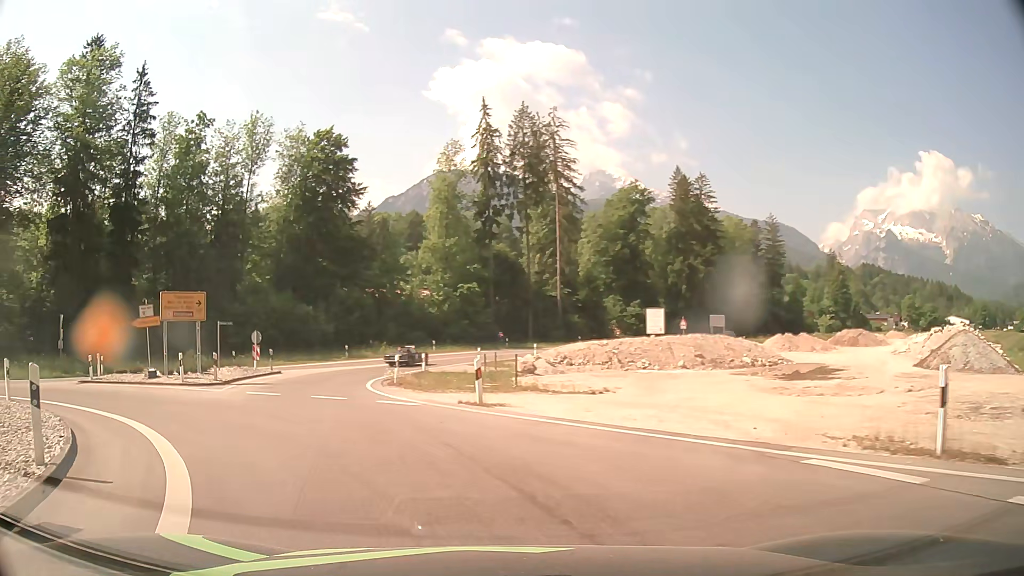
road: primary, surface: asphalt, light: Day
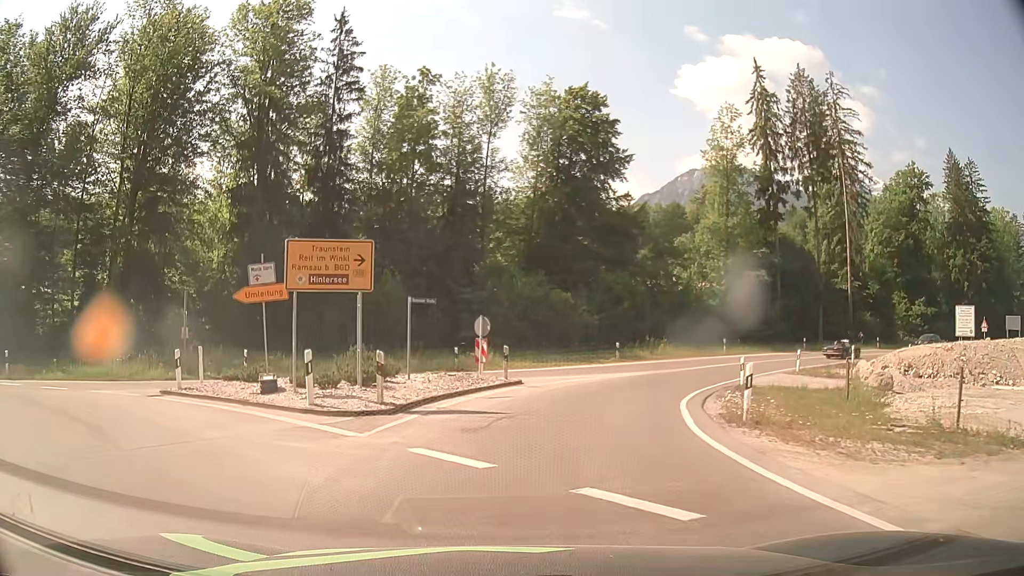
(-3.2, +12.0) m; -23°
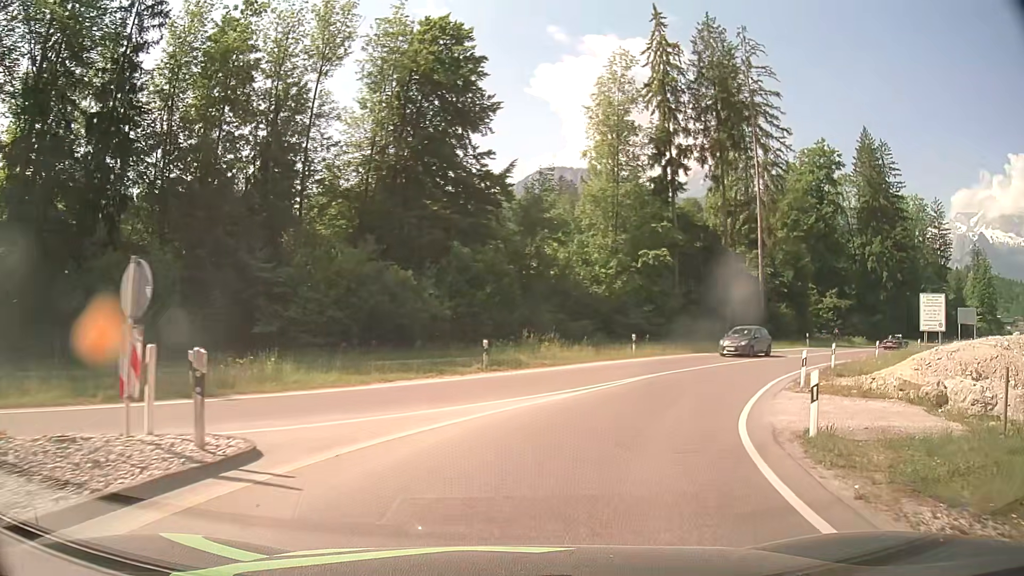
(+1.3, +14.2) m; +14°
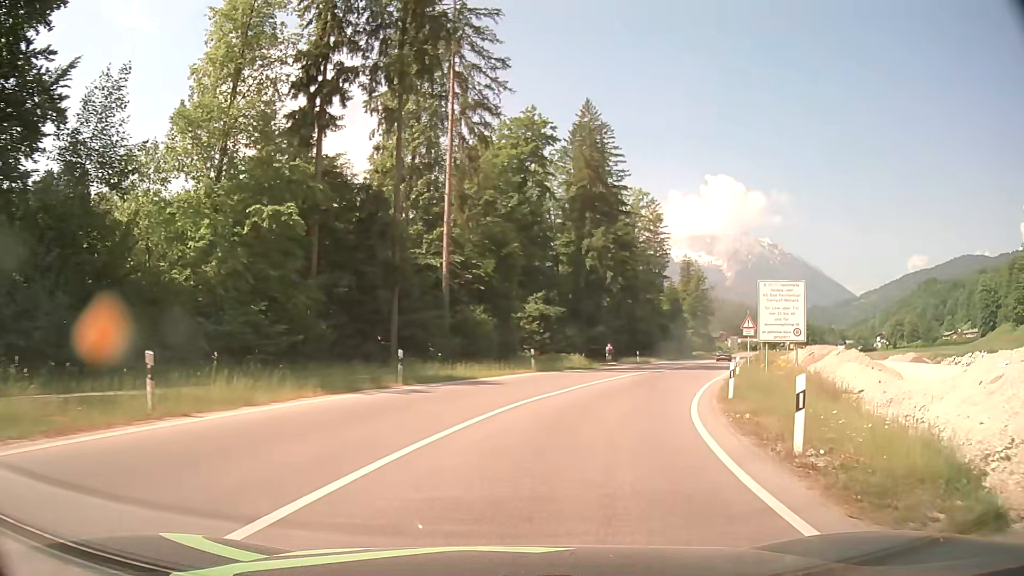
(+5.4, +20.6) m; +28°
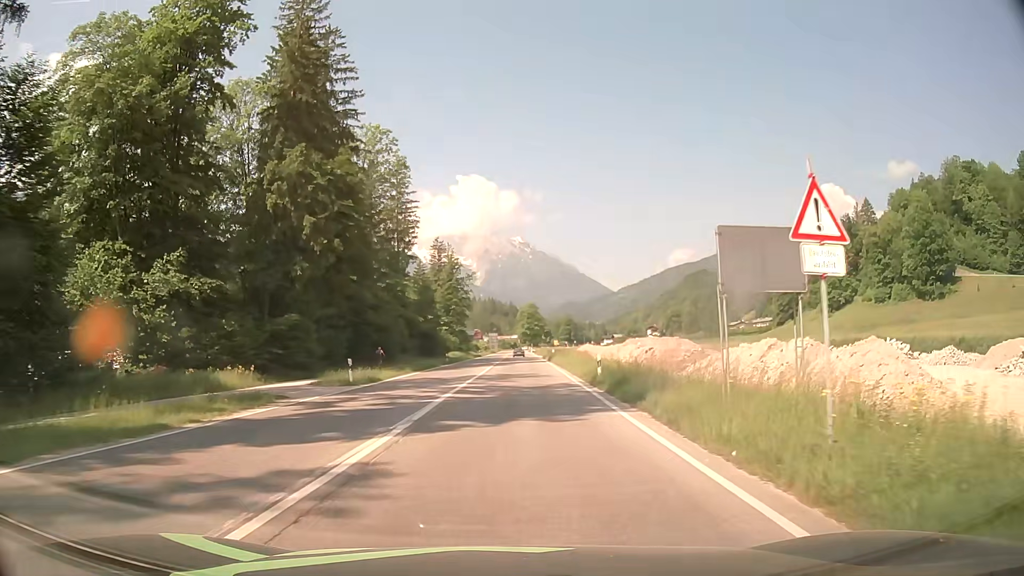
(+6.8, +29.4) m; +21°
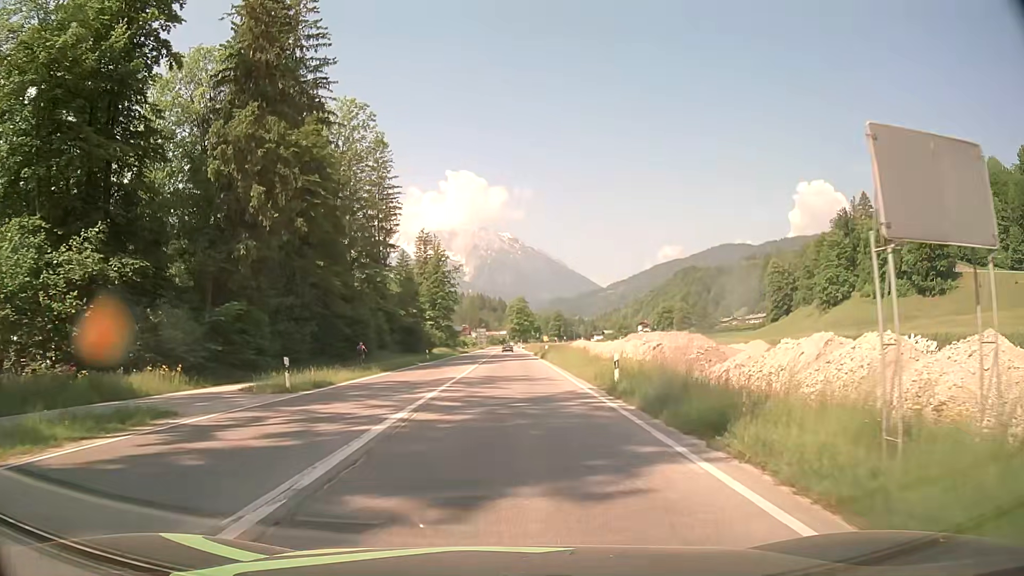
(0.0, +6.6) m; +1°
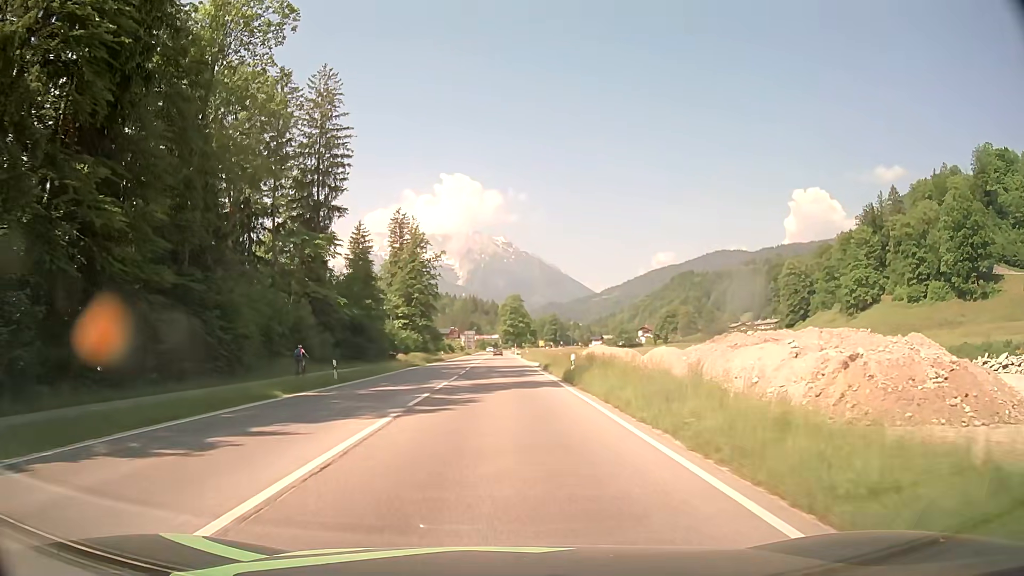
(+0.3, +27.8) m; 0°
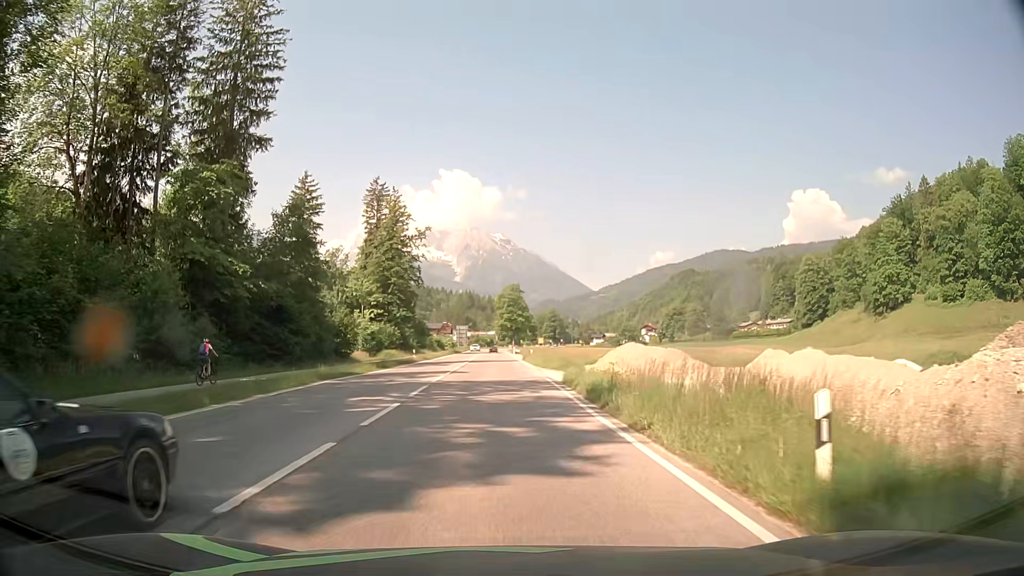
(+0.3, +22.1) m; +1°
(0, +10) (0, +20) (0, +30) (0, +40) (-1, +50) (-1, +60) (-1, +70) (-1, +80) (-2, +90) (-2, +100) m
